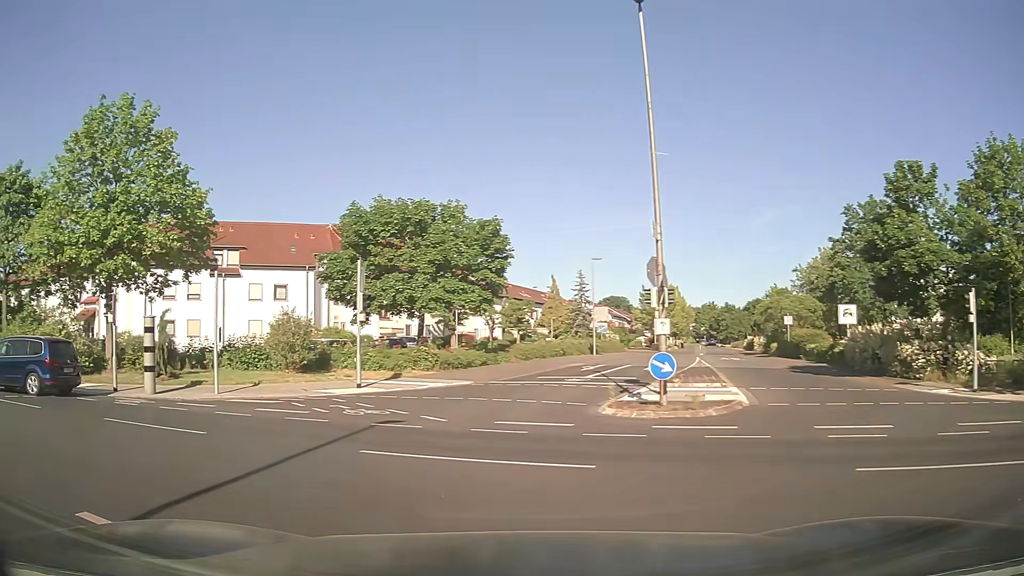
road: residential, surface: asphalt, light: Day
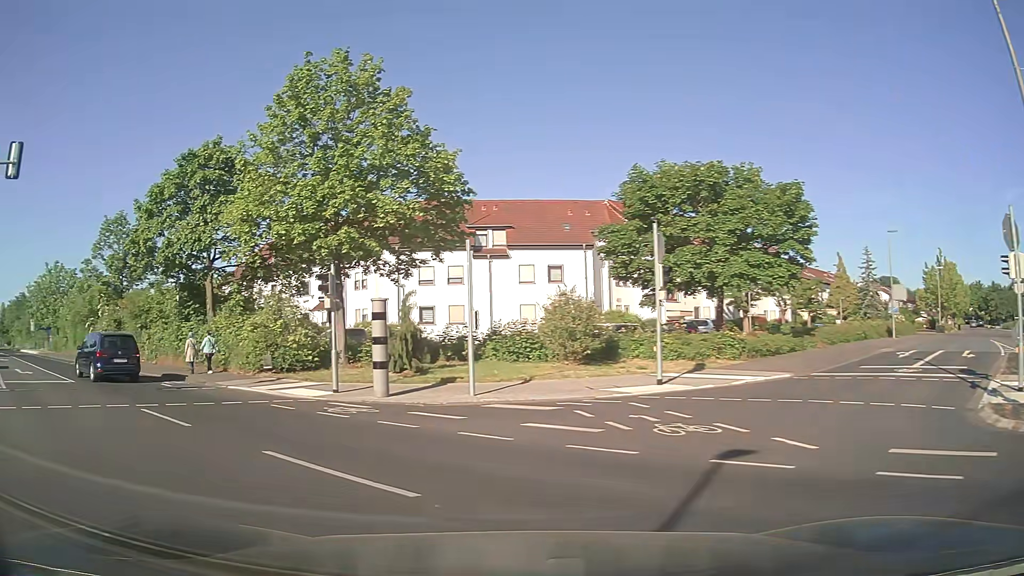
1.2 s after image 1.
(-1.1, +5.0) m; -25°
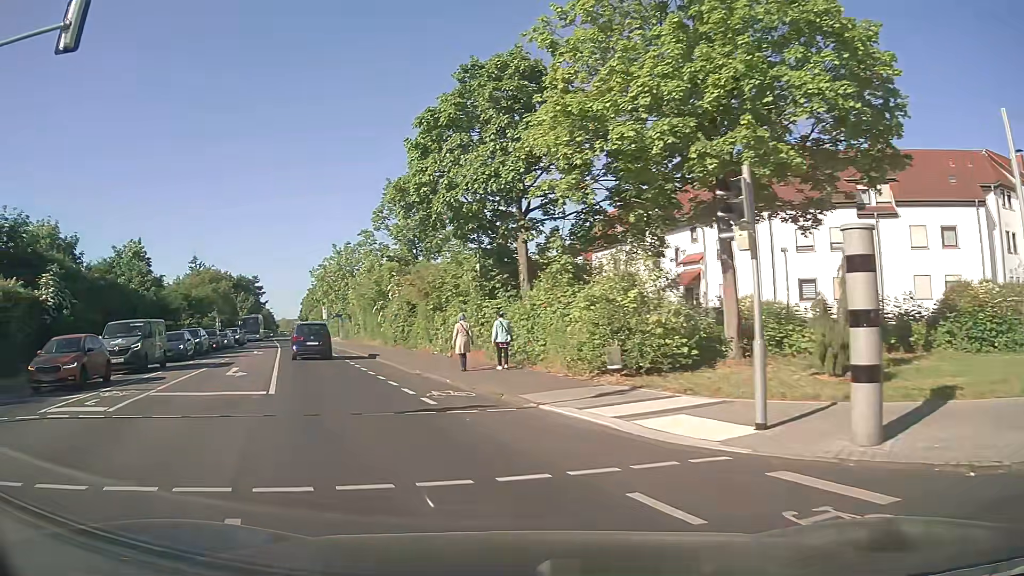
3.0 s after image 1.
(-2.6, +9.4) m; -29°
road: secondary
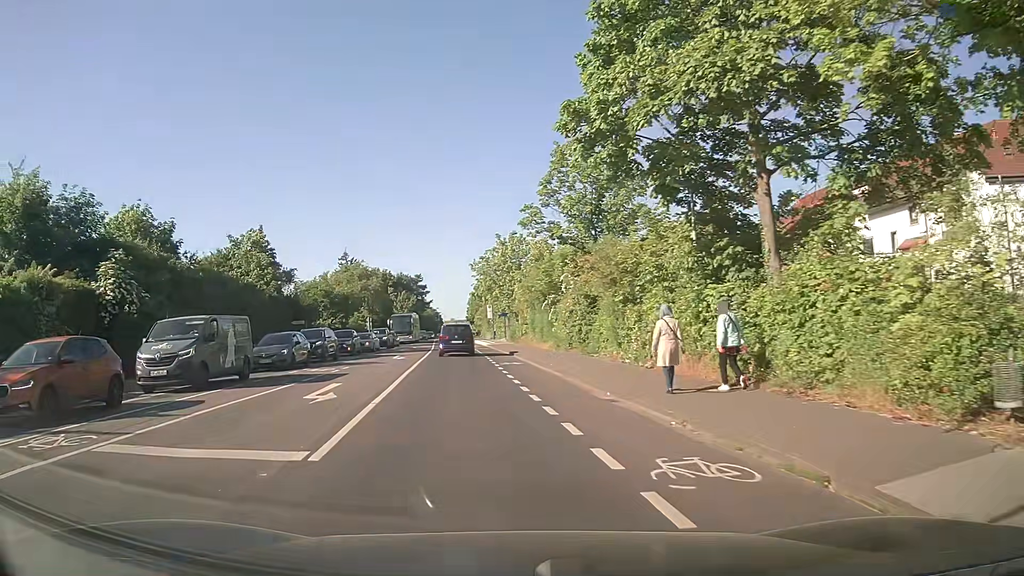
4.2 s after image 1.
(-1.1, +8.0) m; -14°
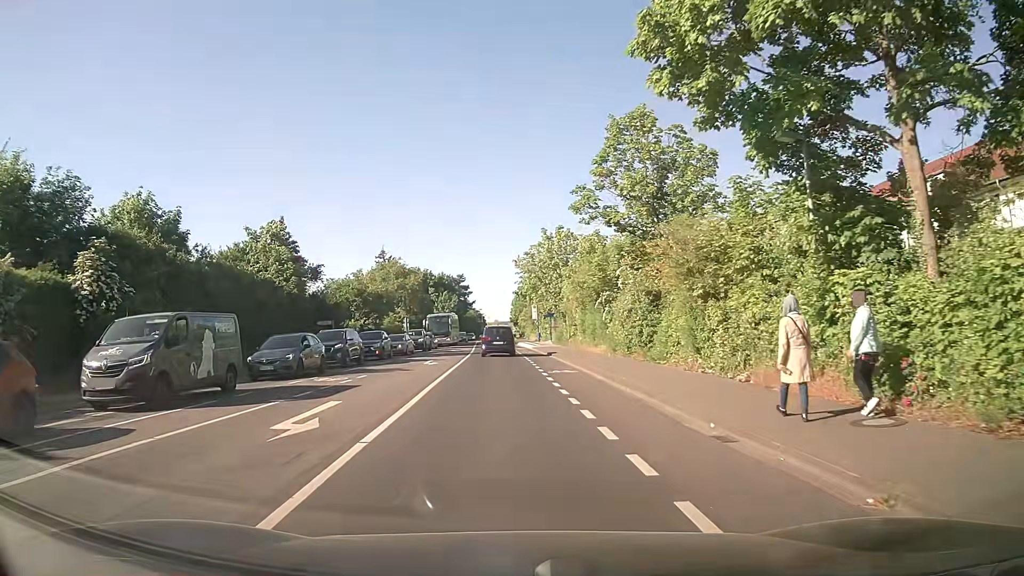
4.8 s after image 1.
(-0.2, +4.4) m; -5°
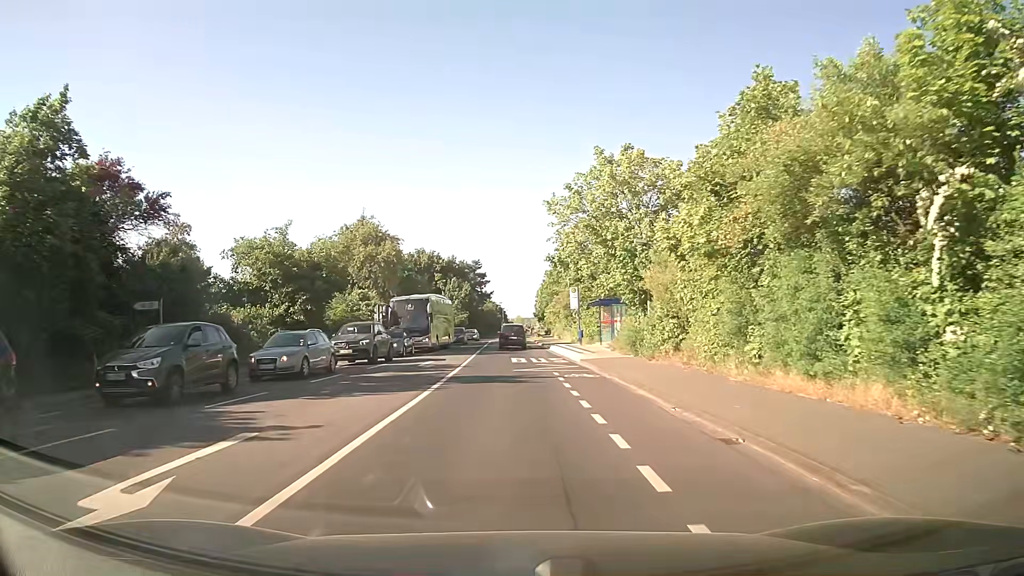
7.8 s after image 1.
(-0.1, +25.5) m; -1°
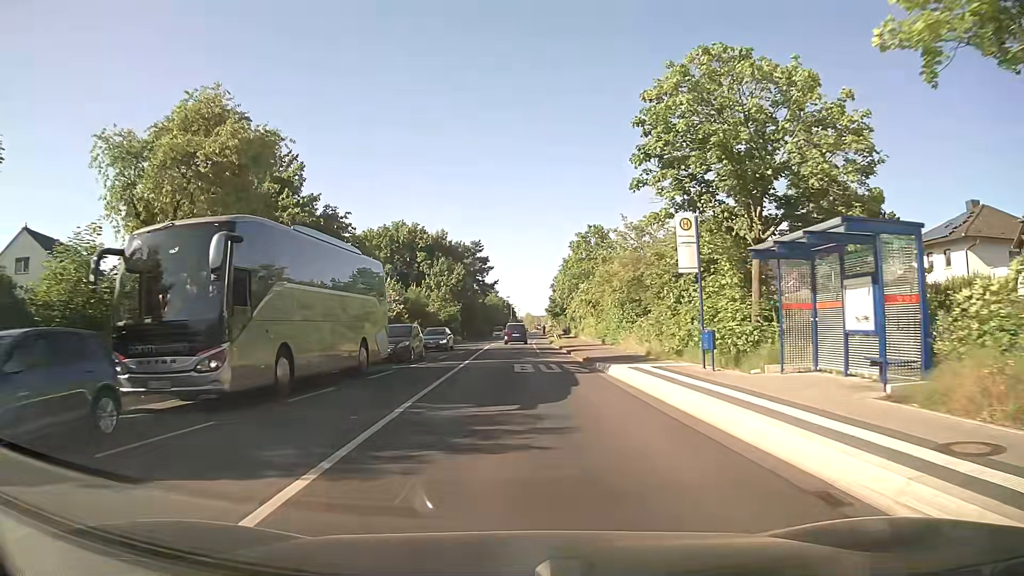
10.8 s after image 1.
(-0.3, +29.4) m; -1°
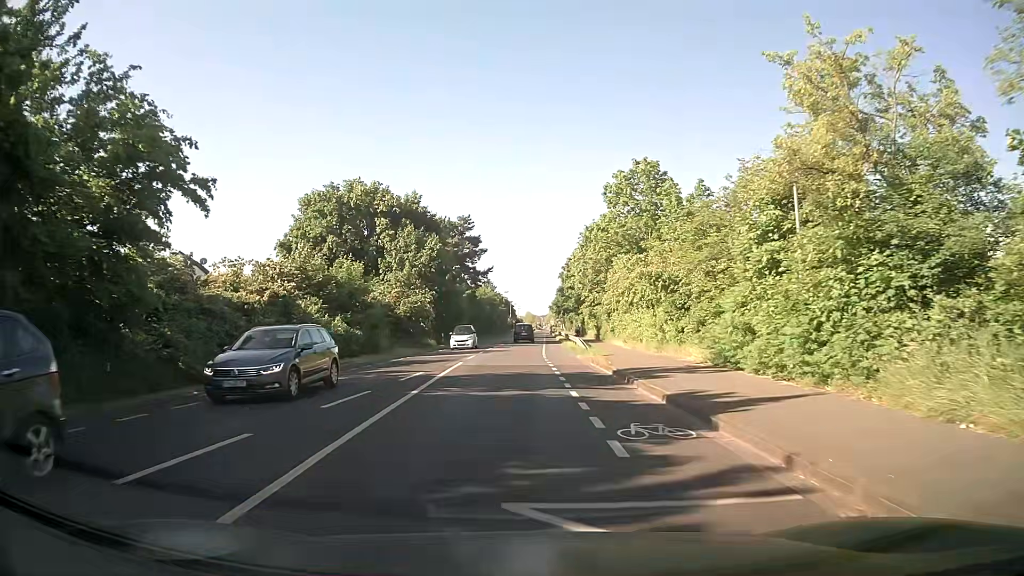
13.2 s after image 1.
(+0.1, +25.1) m; 0°
(0, +10) (0, +20) (0, +30) (0, +40) (0, +50) (0, +60) (+1, +70) (+1, +80) (+2, +90) (+2, +100) m
